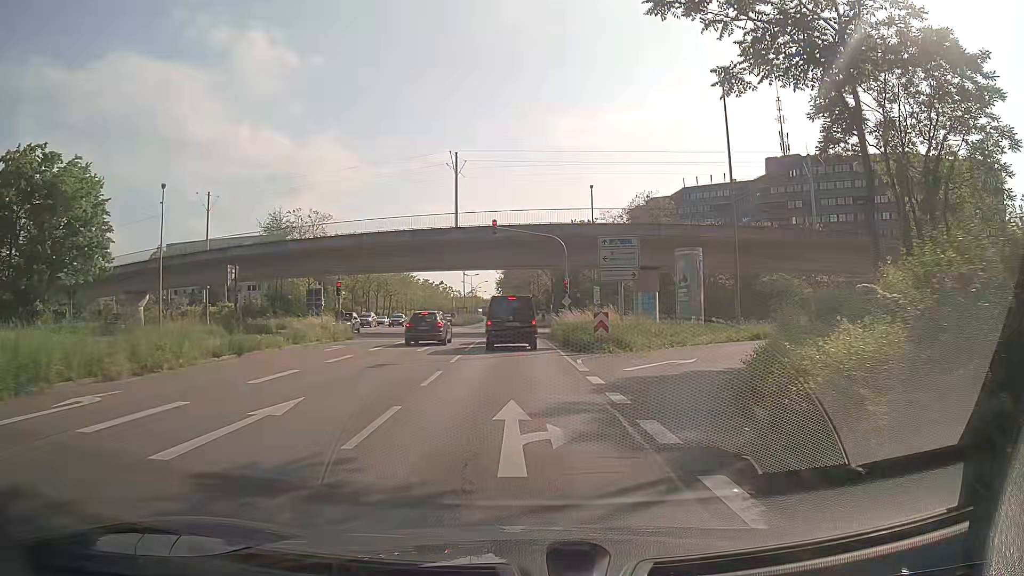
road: secondary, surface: asphalt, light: Day
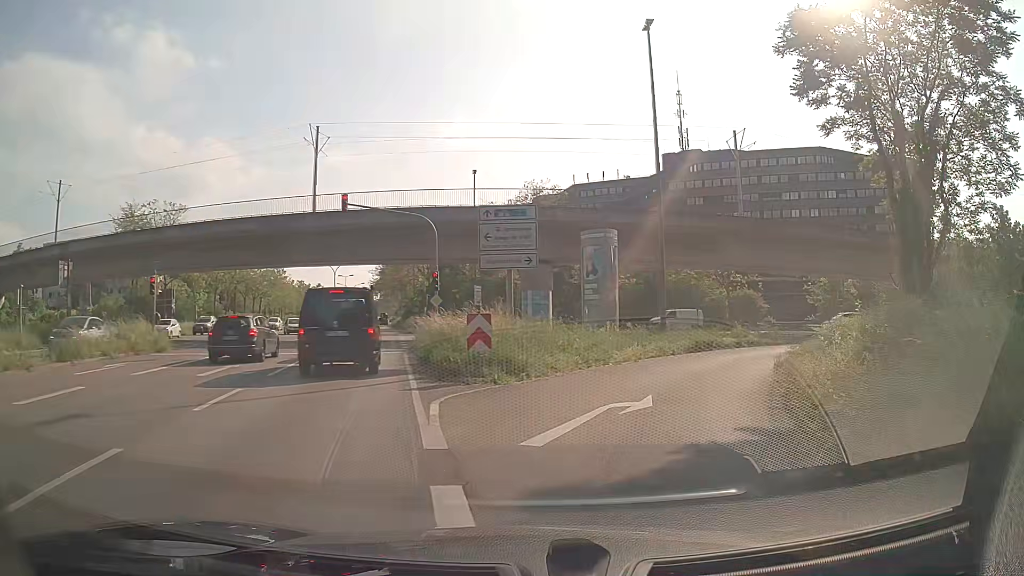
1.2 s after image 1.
(+1.0, +9.1) m; +11°
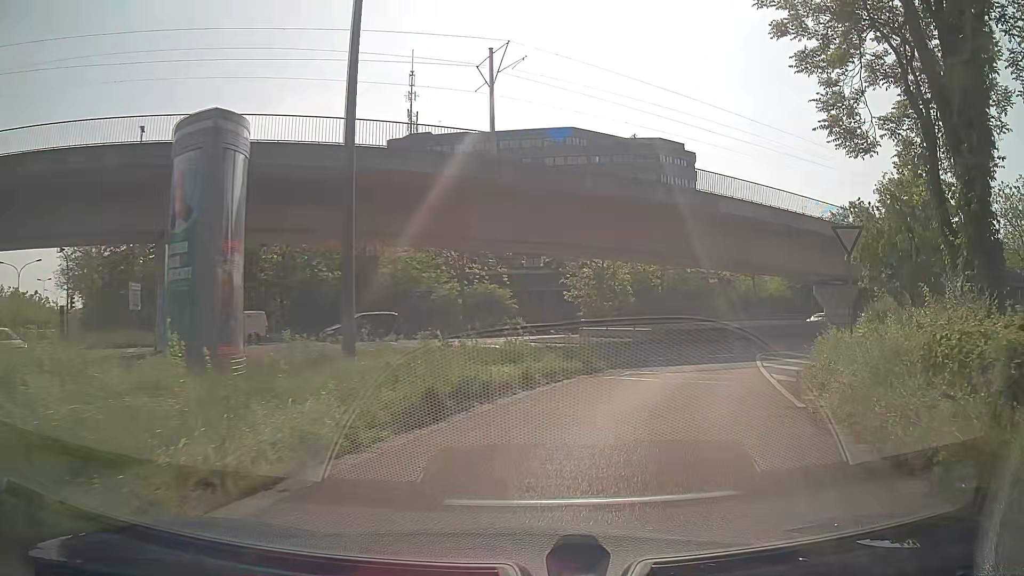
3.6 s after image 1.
(+3.4, +16.0) m; +24°
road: secondary_link
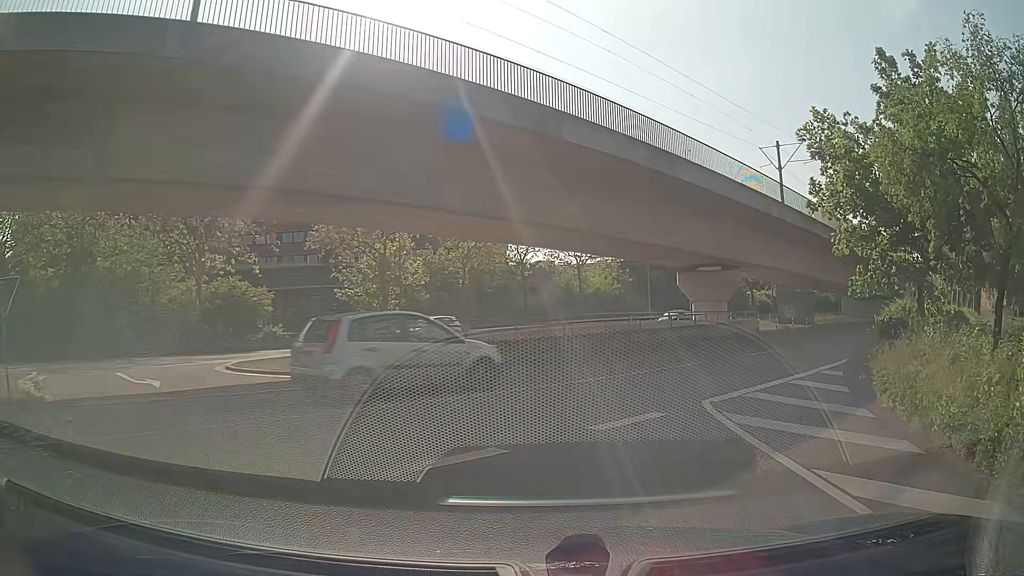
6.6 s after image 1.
(+2.3, +13.5) m; +16°
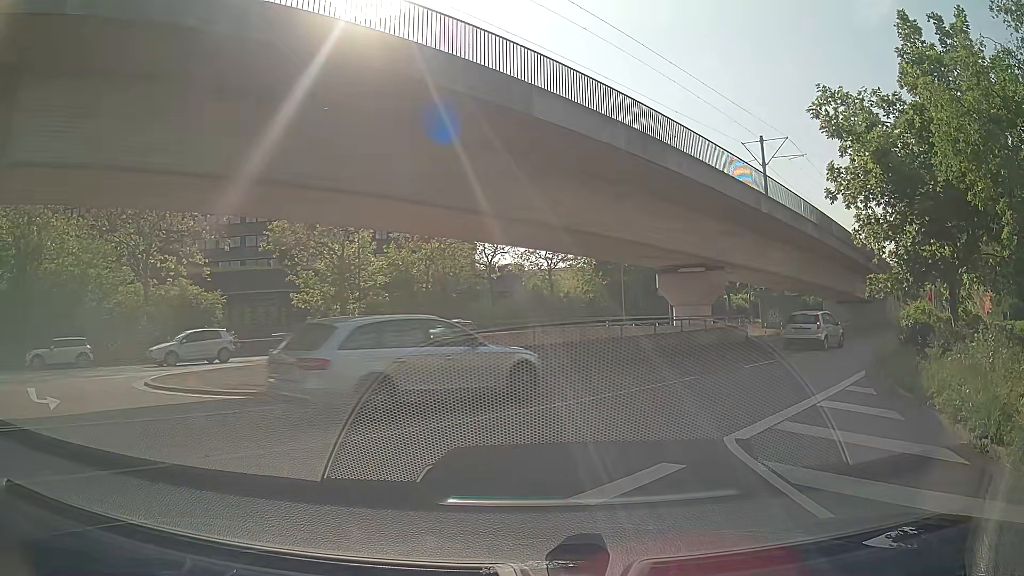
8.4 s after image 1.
(+0.1, +2.7) m; +3°
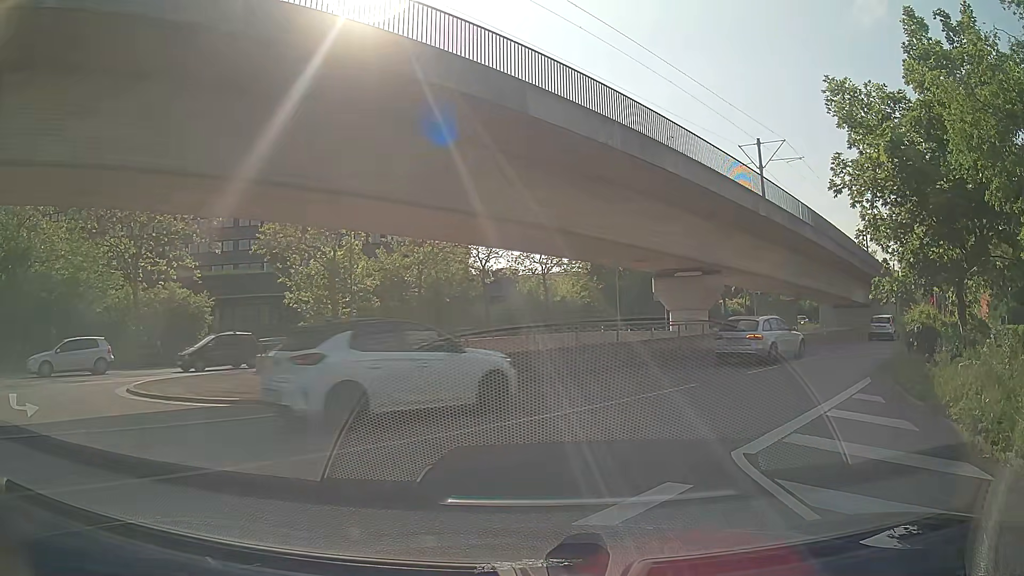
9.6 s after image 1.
(0.0, +0.6) m; 0°
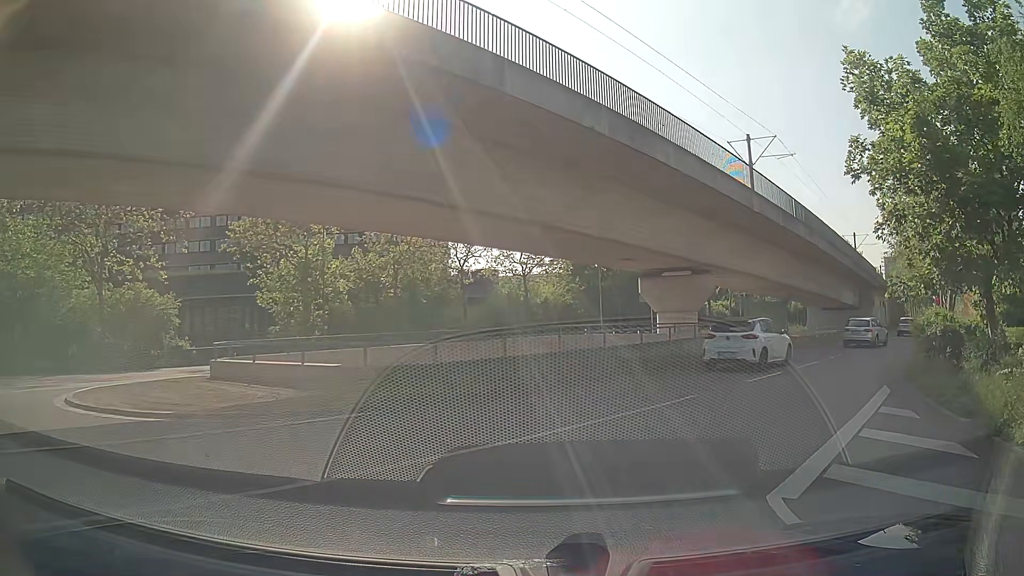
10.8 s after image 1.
(+0.1, +2.0) m; +3°
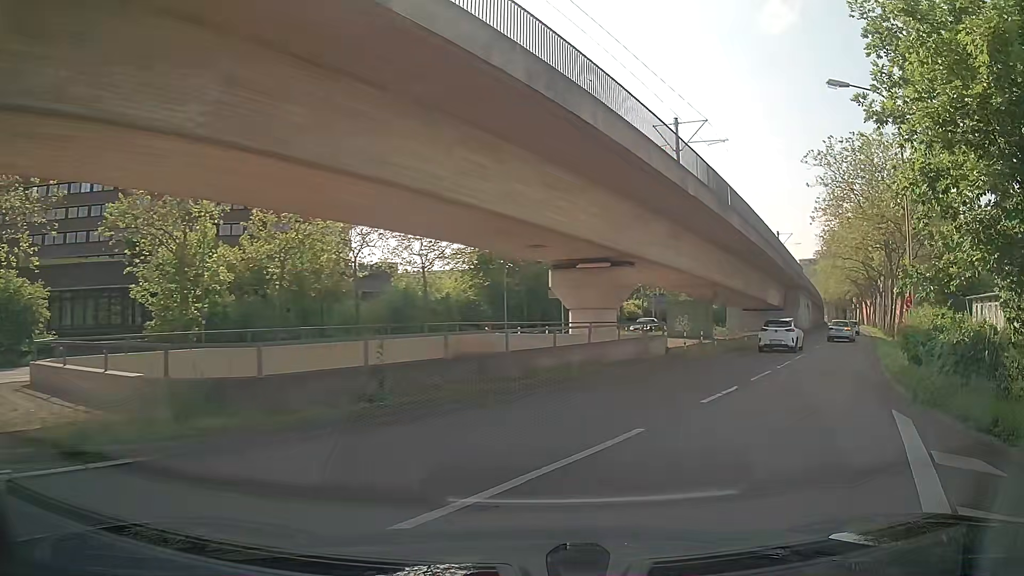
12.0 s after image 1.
(+0.2, +4.4) m; +6°
(+3, +10) (+8, +18) (+12, +27) (+17, +36) (+23, +44) (+28, +53) (+33, +61) (+38, +70) (+43, +79) (+48, +87) m
